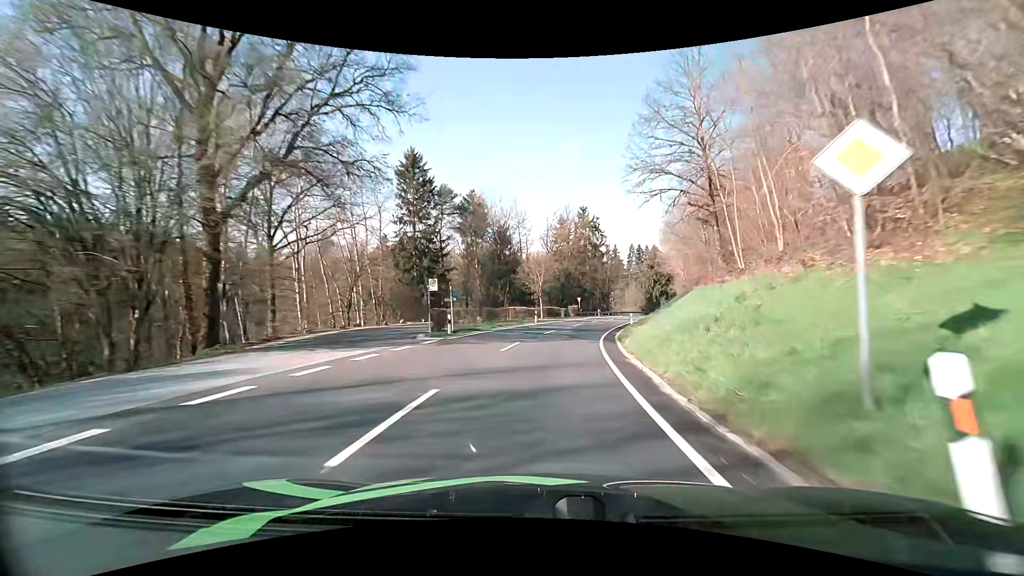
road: secondary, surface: asphalt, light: Day
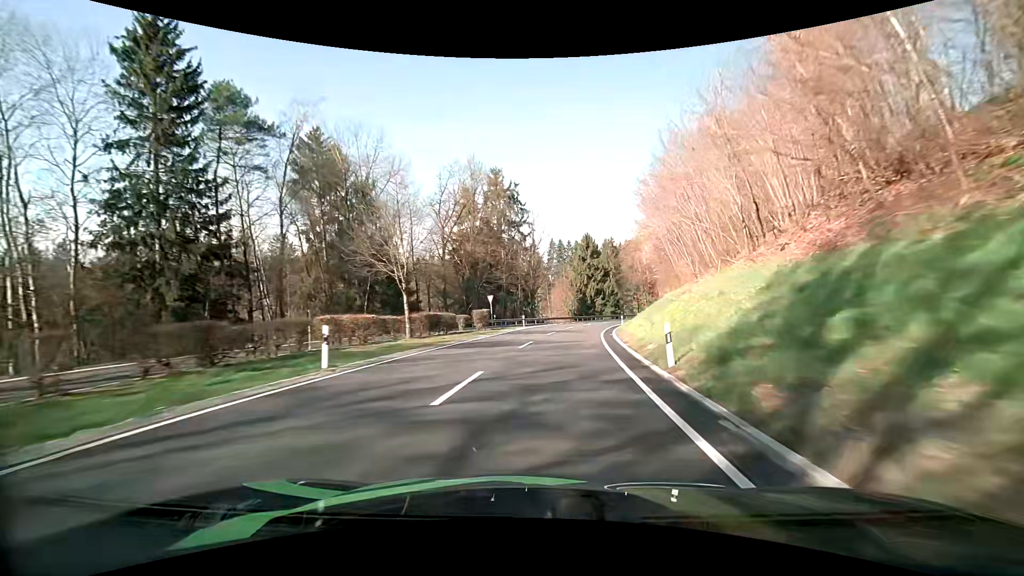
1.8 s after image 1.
(+2.6, +32.6) m; +9°
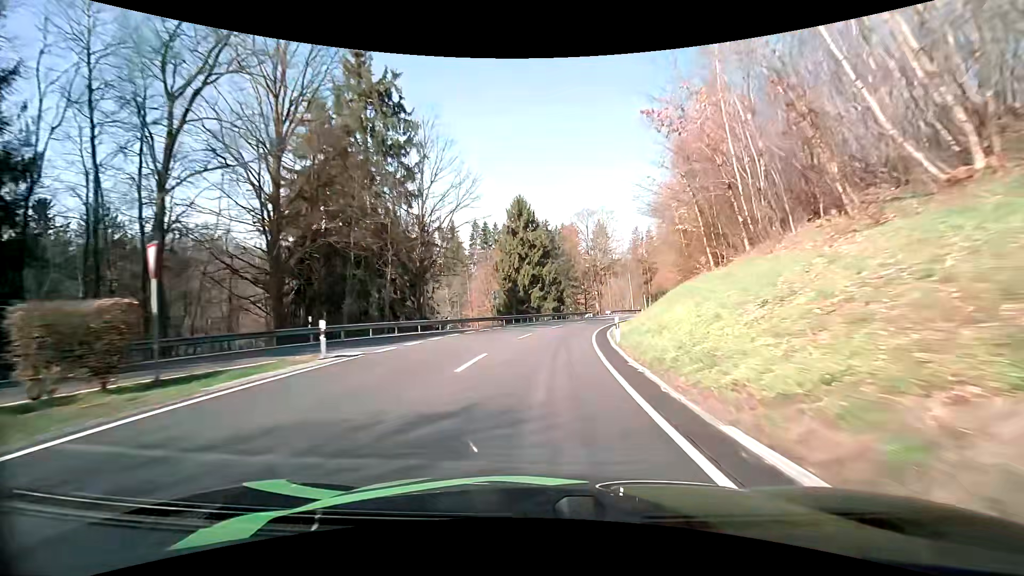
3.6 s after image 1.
(+2.4, +32.3) m; +8°
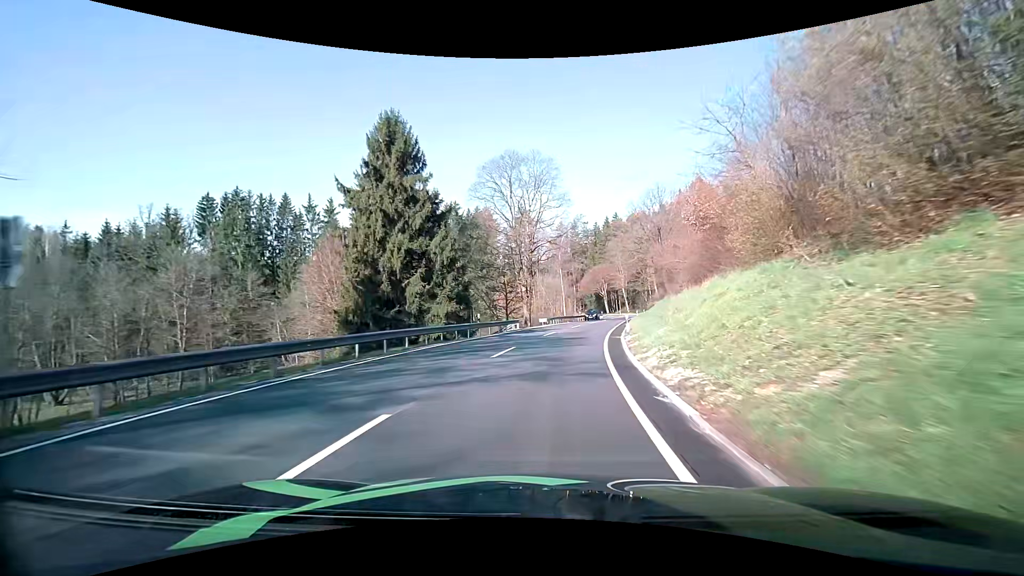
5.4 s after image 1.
(+2.4, +31.8) m; +9°
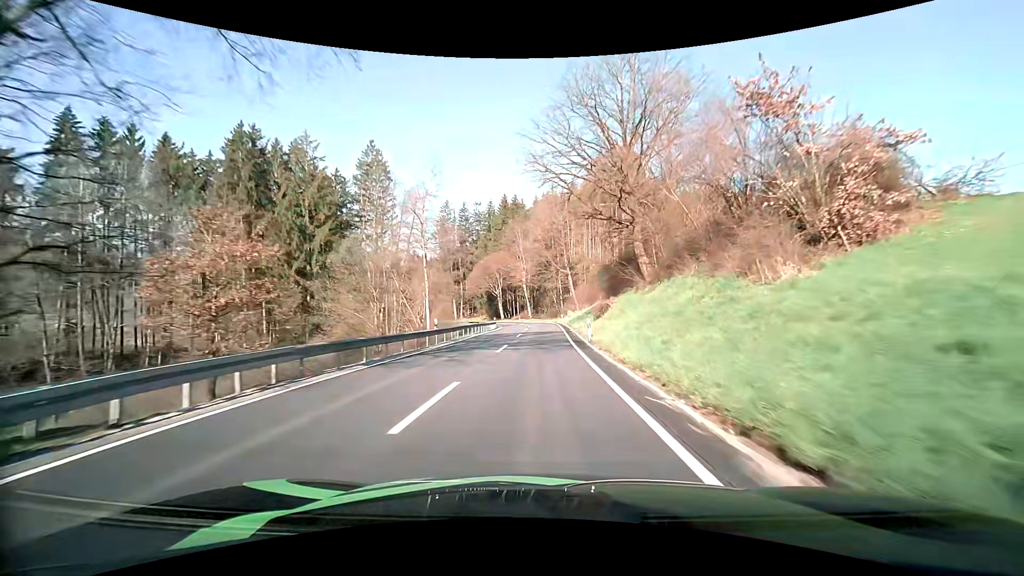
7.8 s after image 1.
(+5.4, +44.2) m; +12°
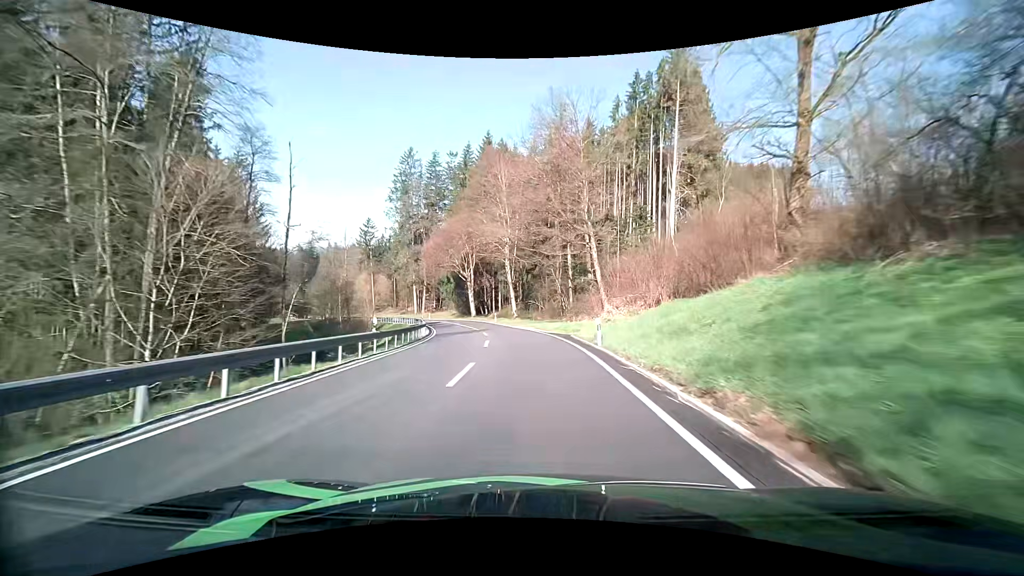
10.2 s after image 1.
(+0.4, +44.6) m; 0°
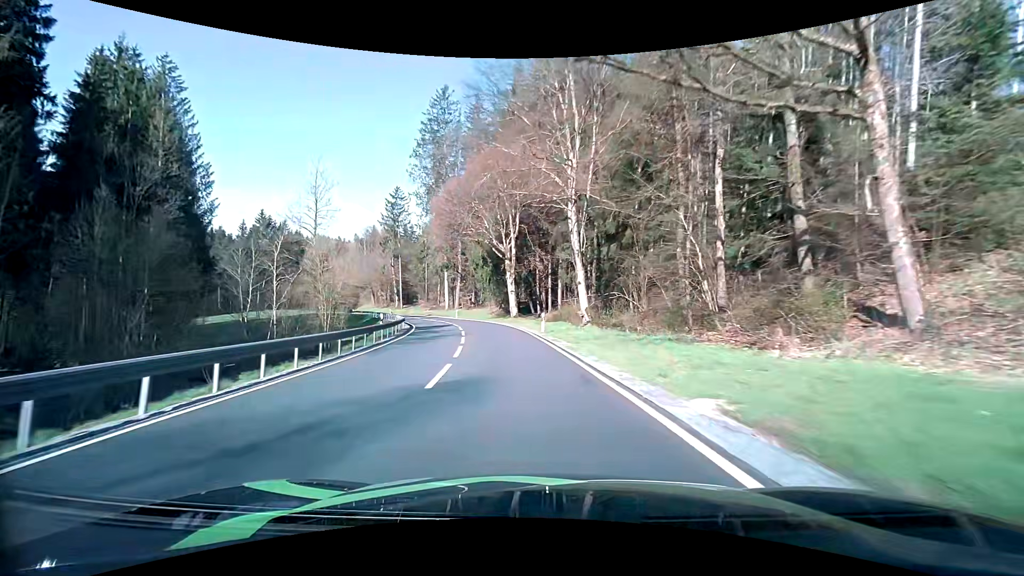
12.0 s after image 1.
(-1.3, +31.9) m; -7°
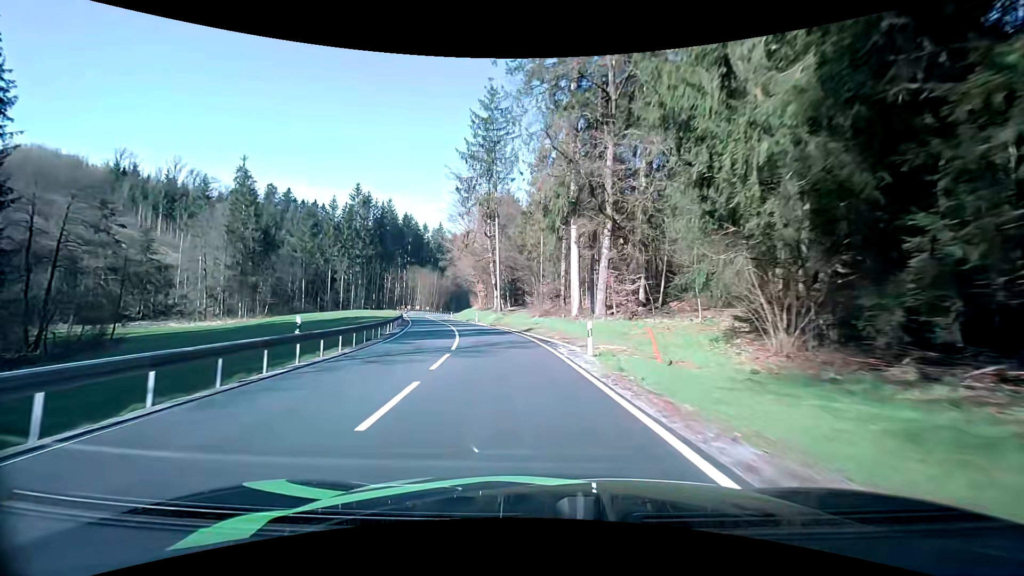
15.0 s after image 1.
(-7.4, +51.0) m; -17°
(0, +10) (-1, +20) (-3, +30) (-5, +40) (-8, +49) (-10, +59) (-13, +69) (-15, +78) (-17, +88) (-19, +98) m
